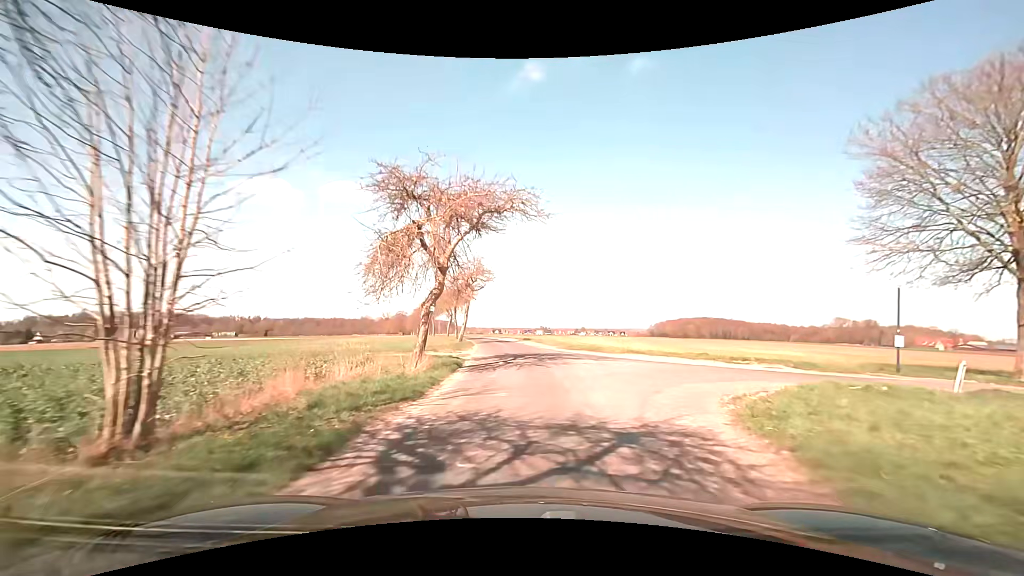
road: unclassified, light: Day
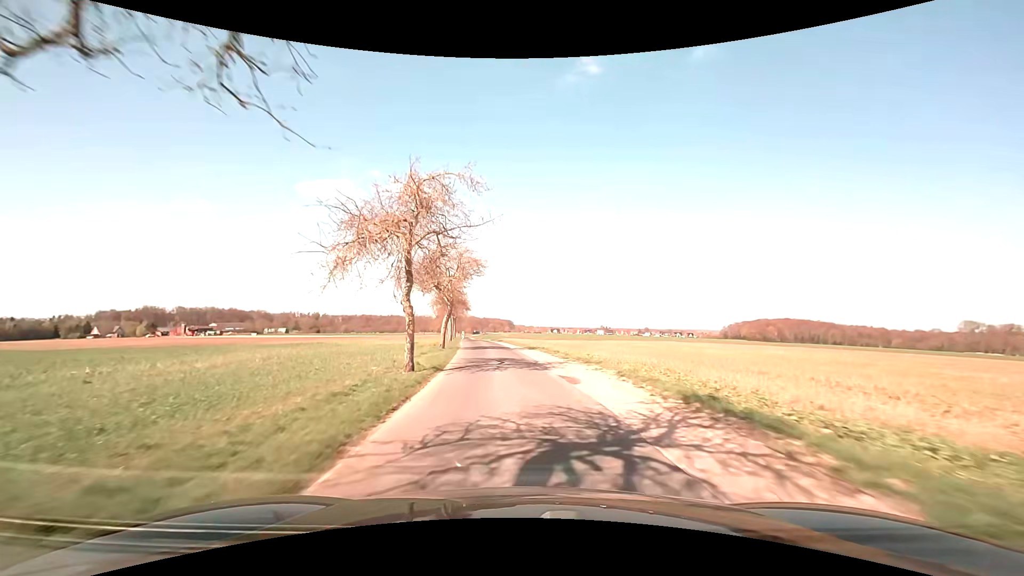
(-1.2, +37.9) m; -6°
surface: asphalt
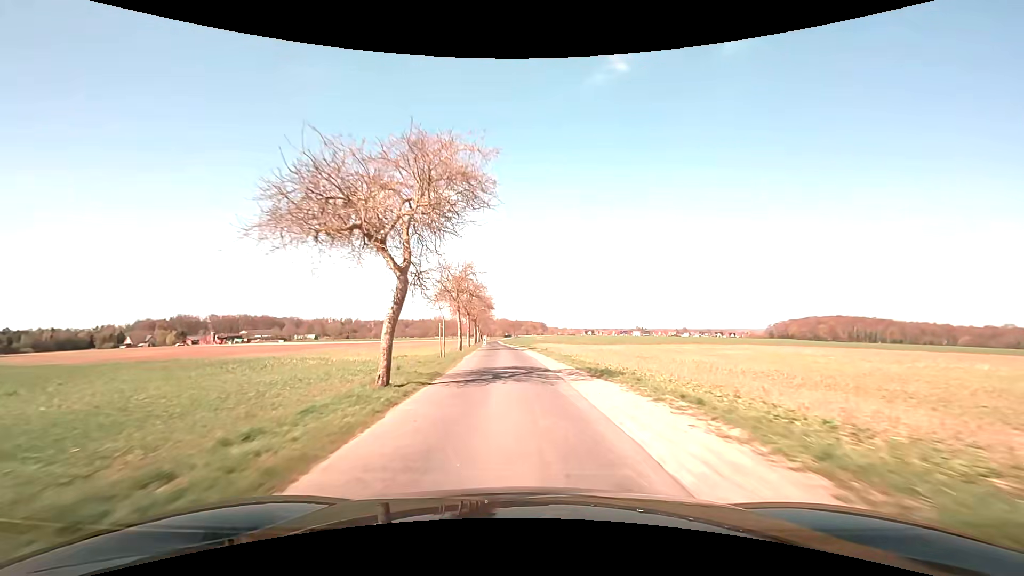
(-0.7, +18.2) m; -4°
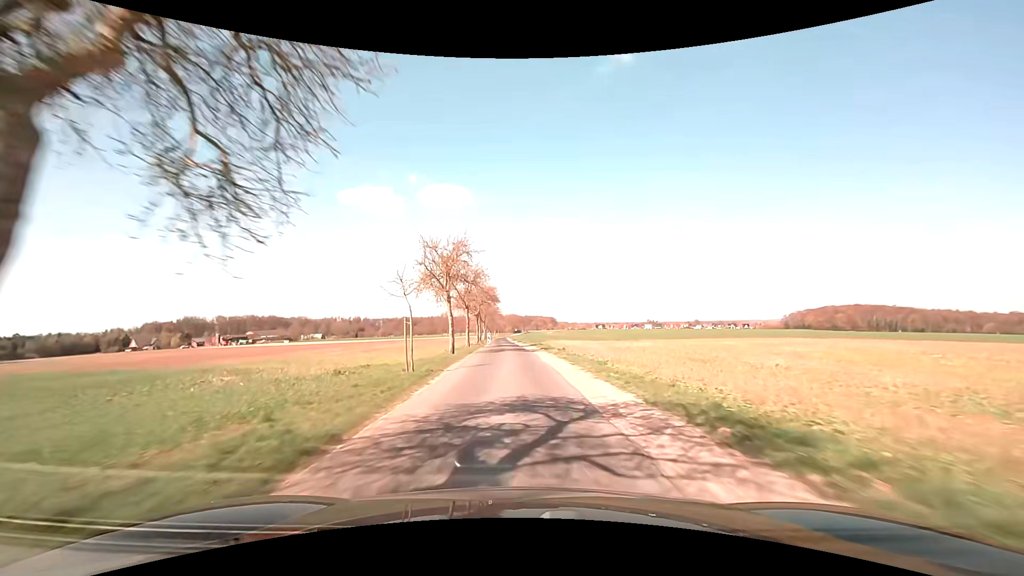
(-0.1, +9.7) m; -1°
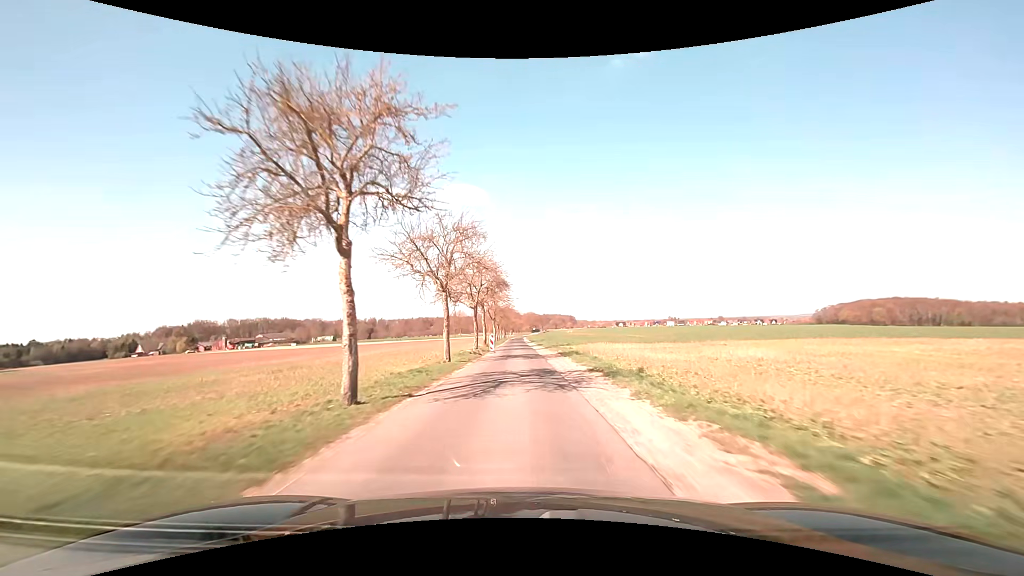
(-0.4, +20.6) m; -2°
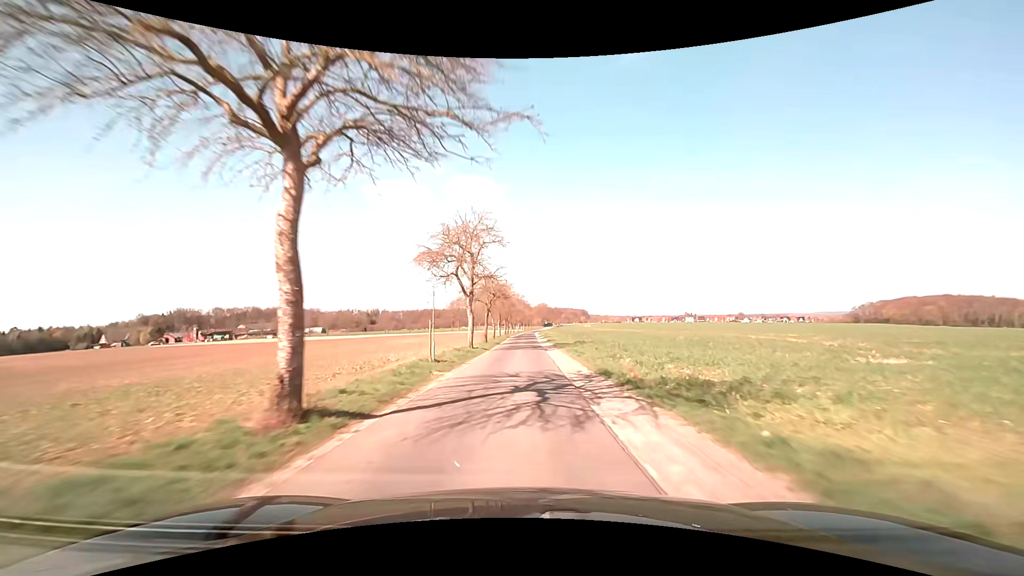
(-0.5, +46.0) m; -1°
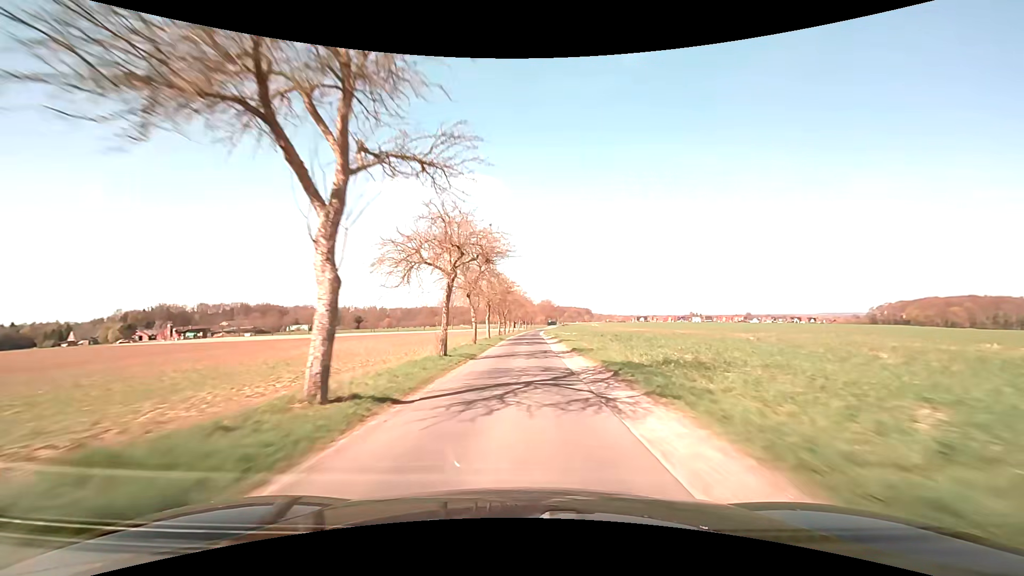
(-0.1, +25.5) m; 0°
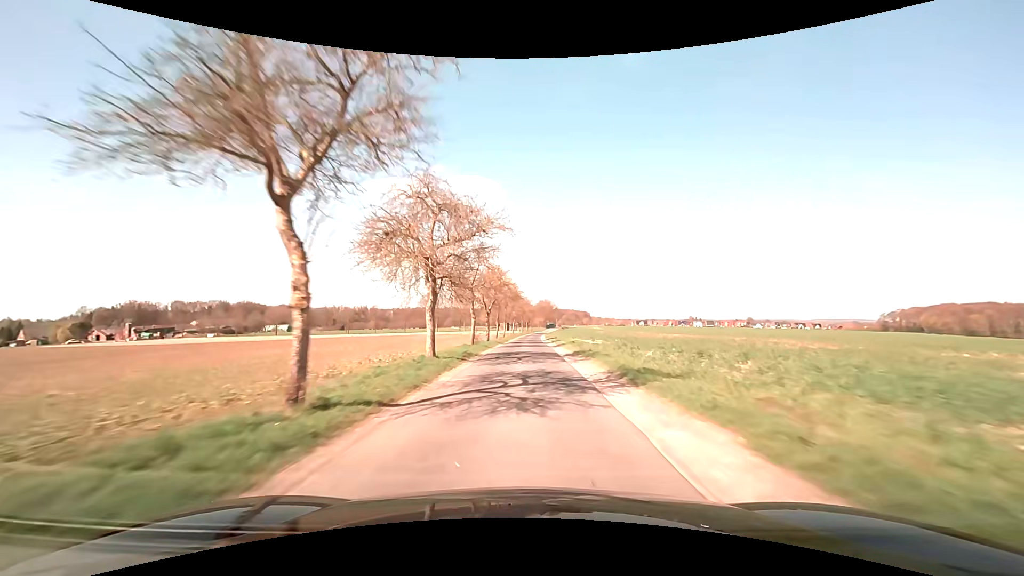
(+0.1, +26.8) m; 0°
(0, +10) (0, +20) (0, +30) (0, +40) (+1, +50) (+1, +60) (+1, +70) (+2, +80) (+2, +90) (+3, +100) m
